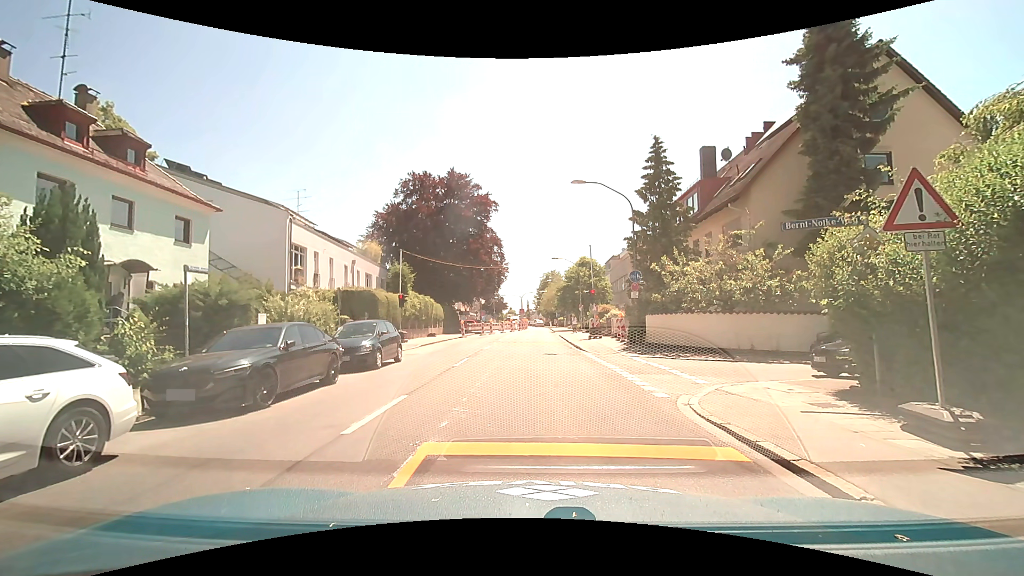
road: secondary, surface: asphalt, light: Day
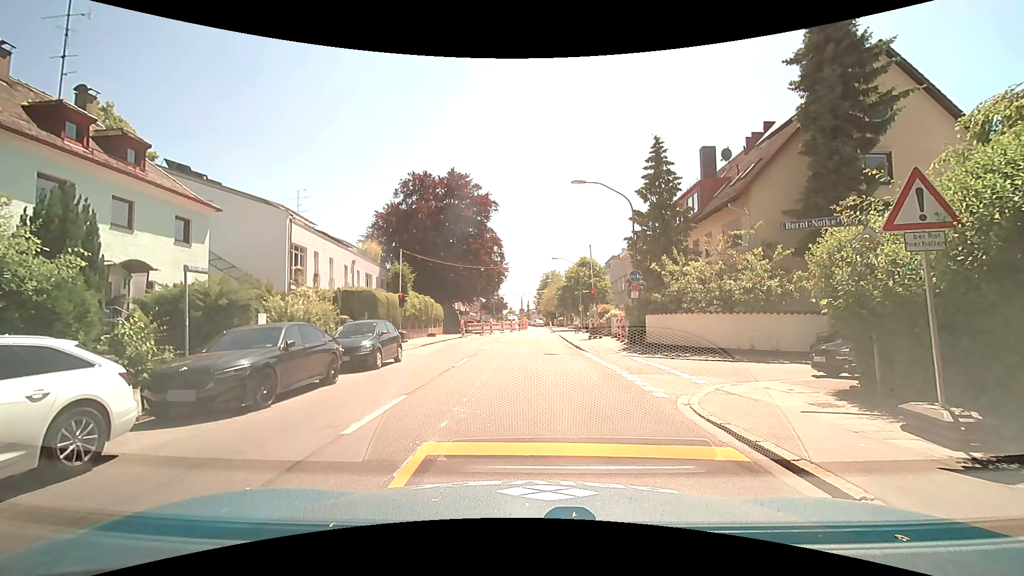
(0.0, 0.0) m; 0°
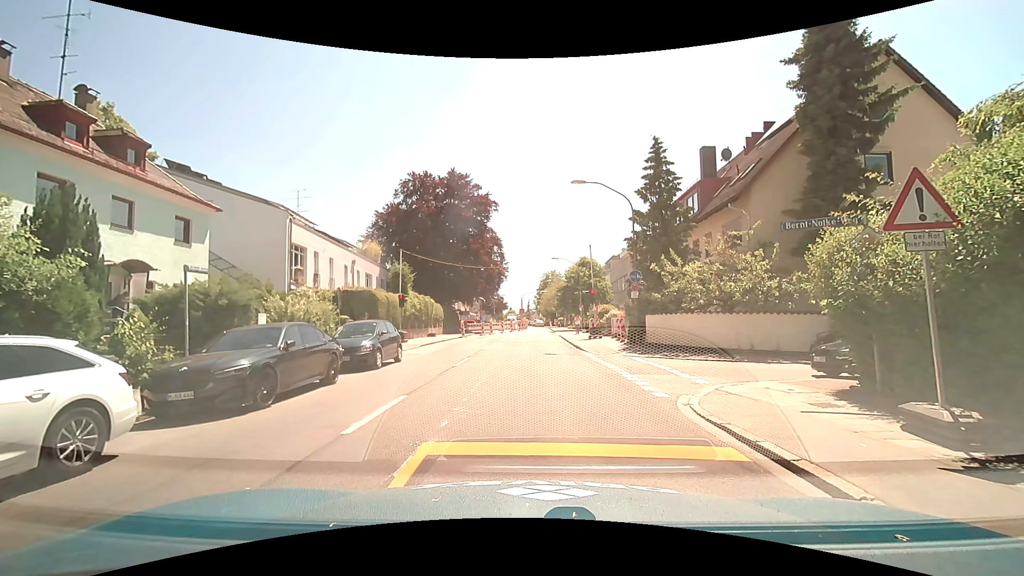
(0.0, 0.0) m; 0°
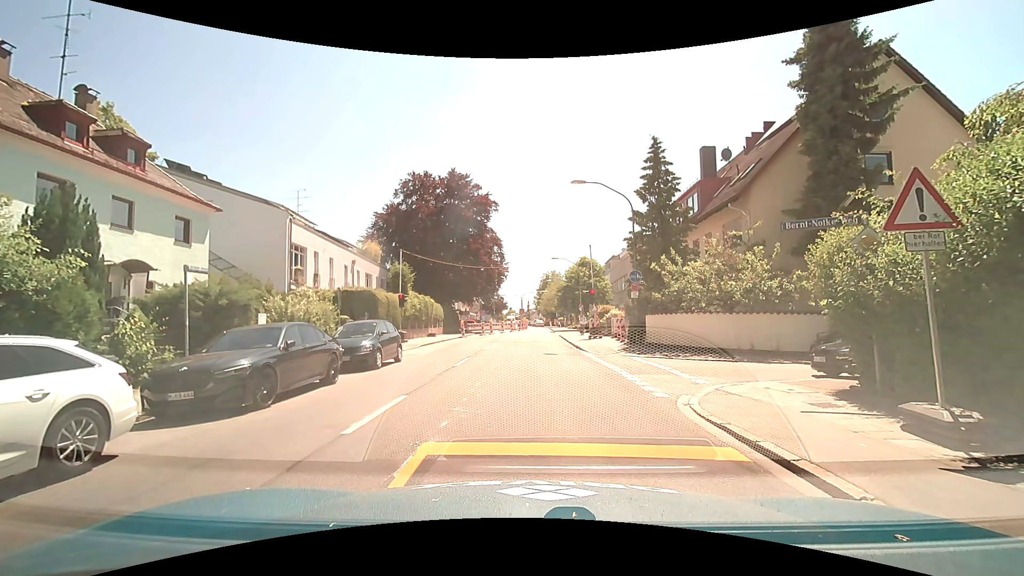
(0.0, 0.0) m; 0°
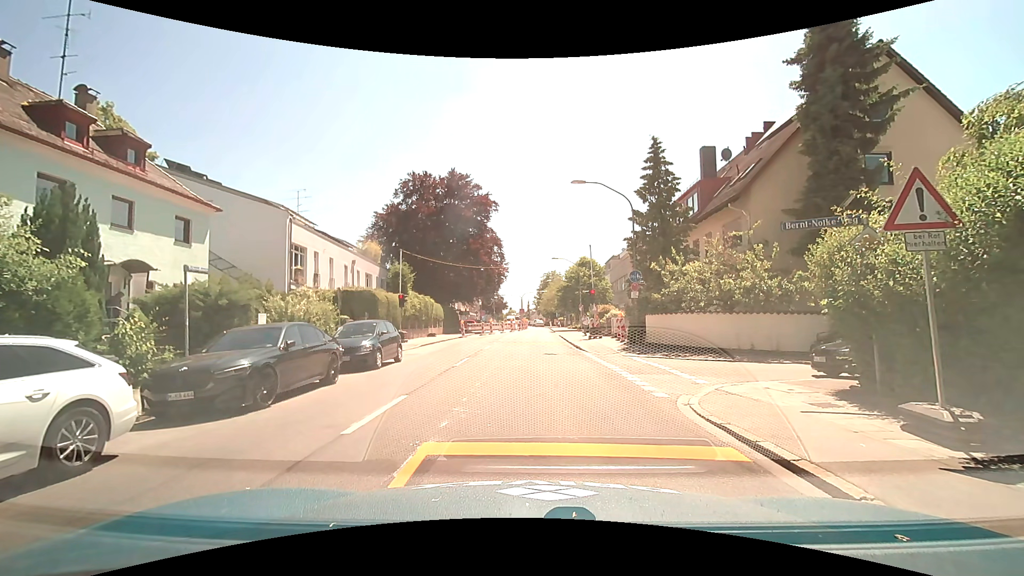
(0.0, 0.0) m; 0°
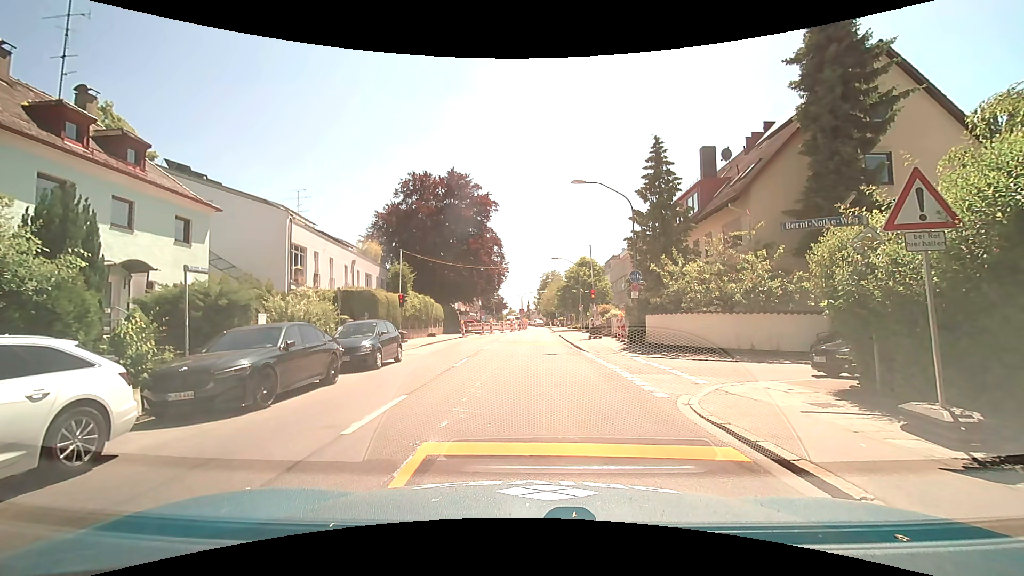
(0.0, 0.0) m; 0°
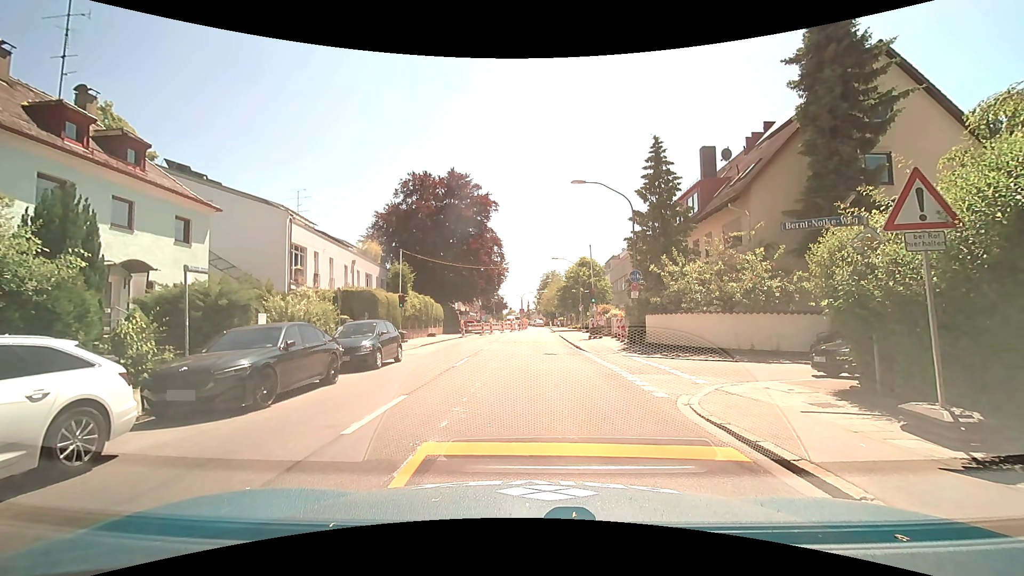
(0.0, 0.0) m; 0°
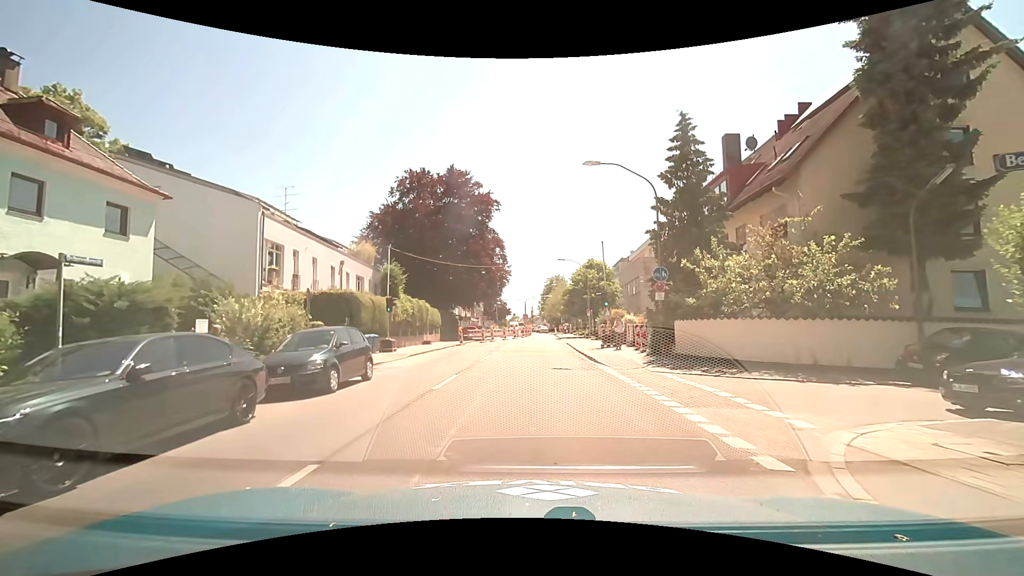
(0.0, +4.3) m; -1°
